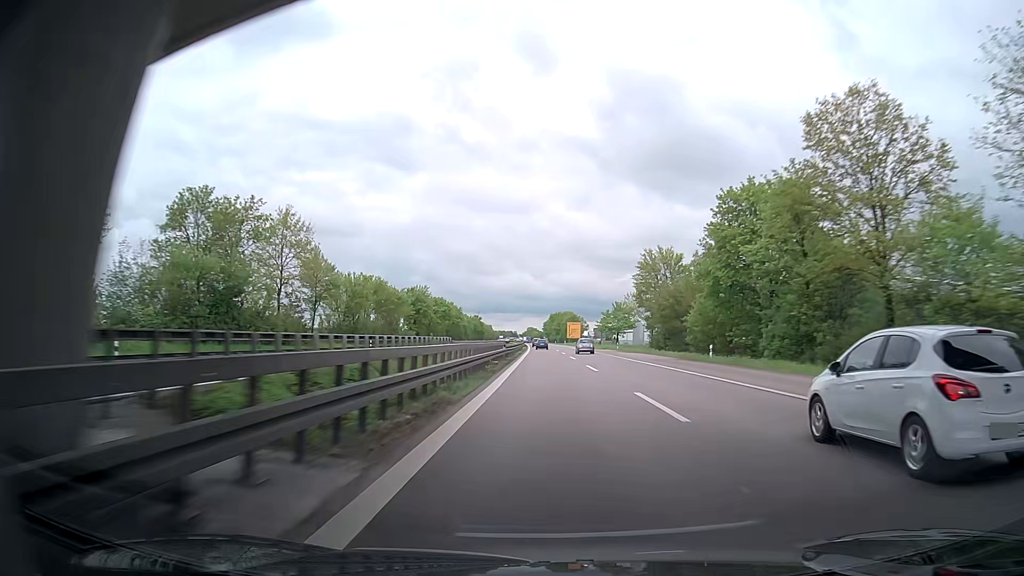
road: trunk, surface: asphalt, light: Day
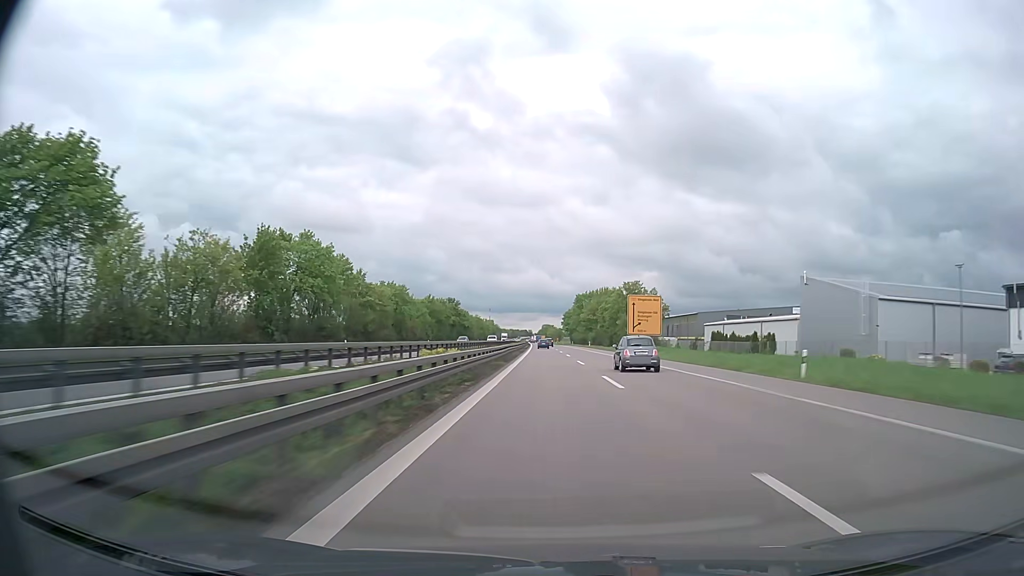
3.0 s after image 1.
(-1.1, +118.3) m; -1°
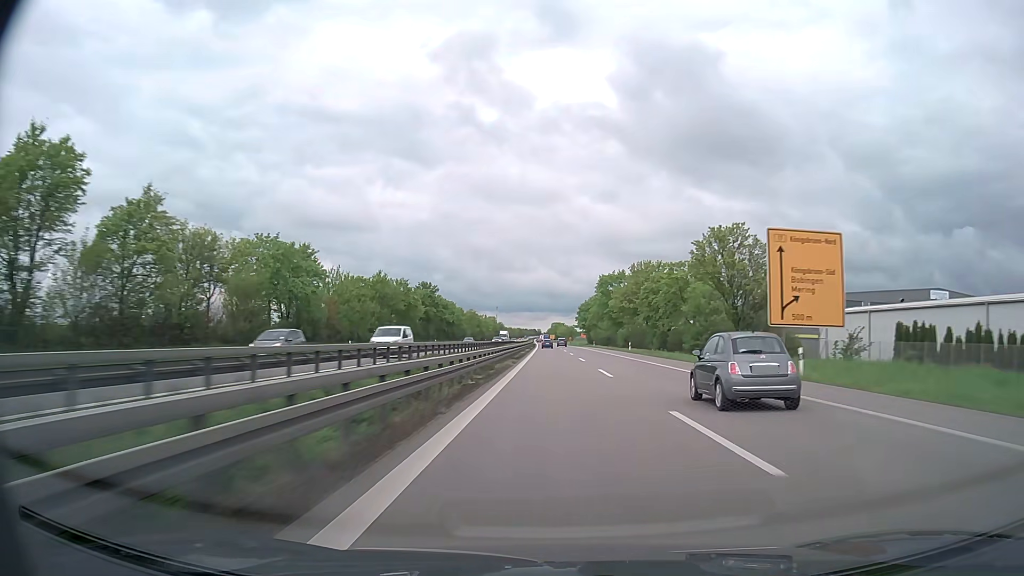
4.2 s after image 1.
(-0.3, +48.0) m; -1°
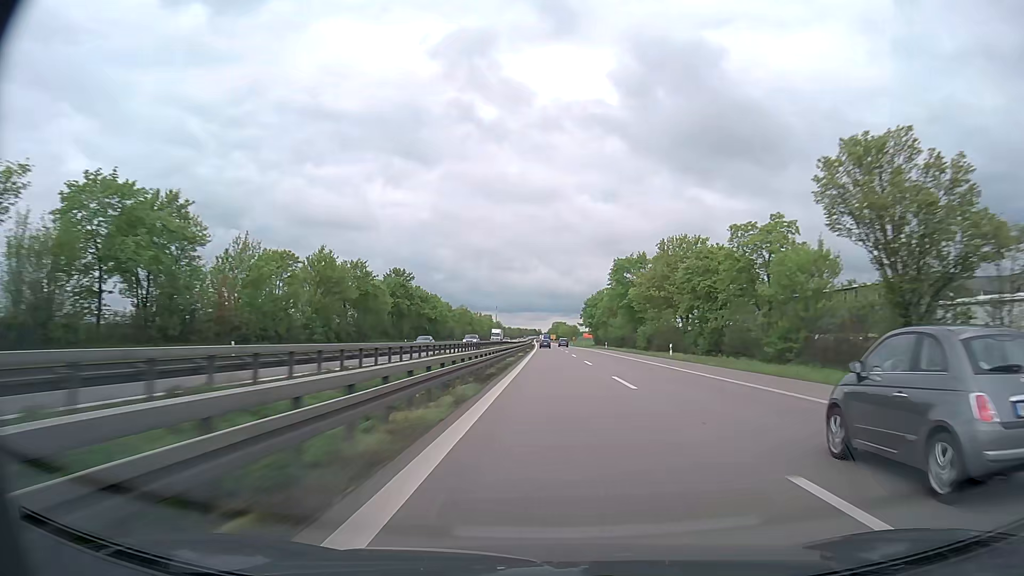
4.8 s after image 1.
(0.0, +24.1) m; 0°
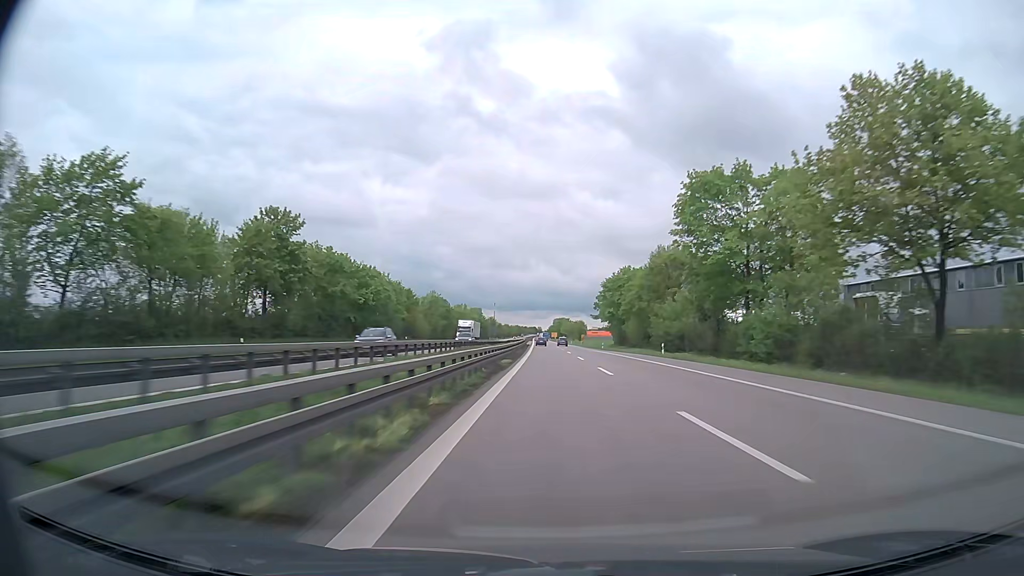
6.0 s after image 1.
(0.0, +48.2) m; 0°
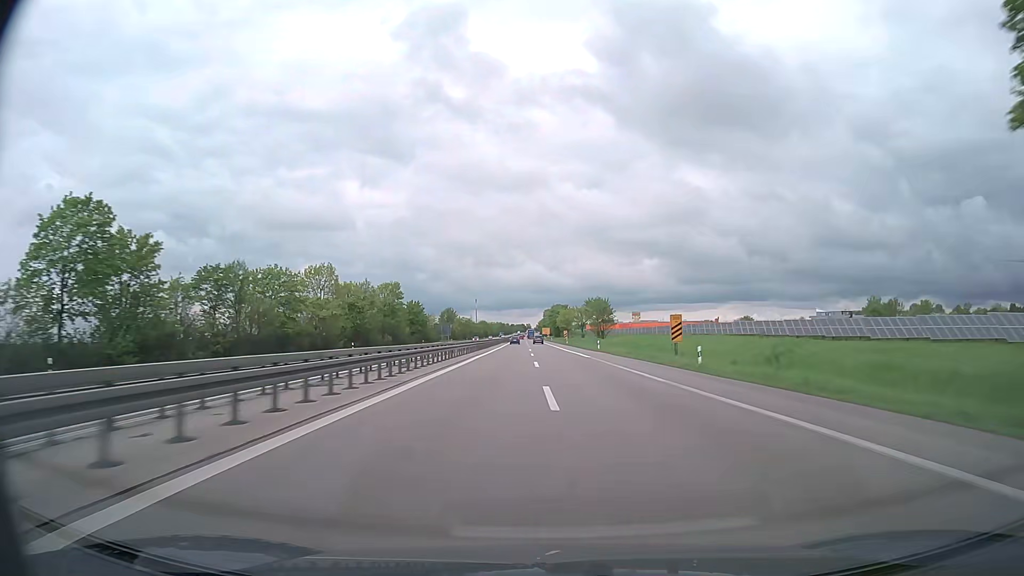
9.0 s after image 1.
(+1.1, +119.9) m; +1°
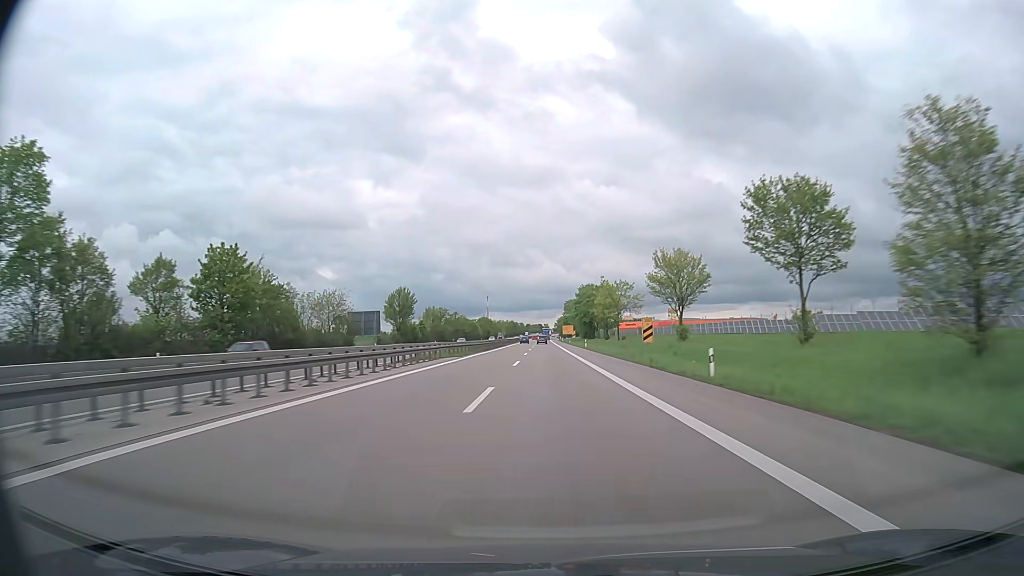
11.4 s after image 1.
(-1.3, +94.7) m; -2°
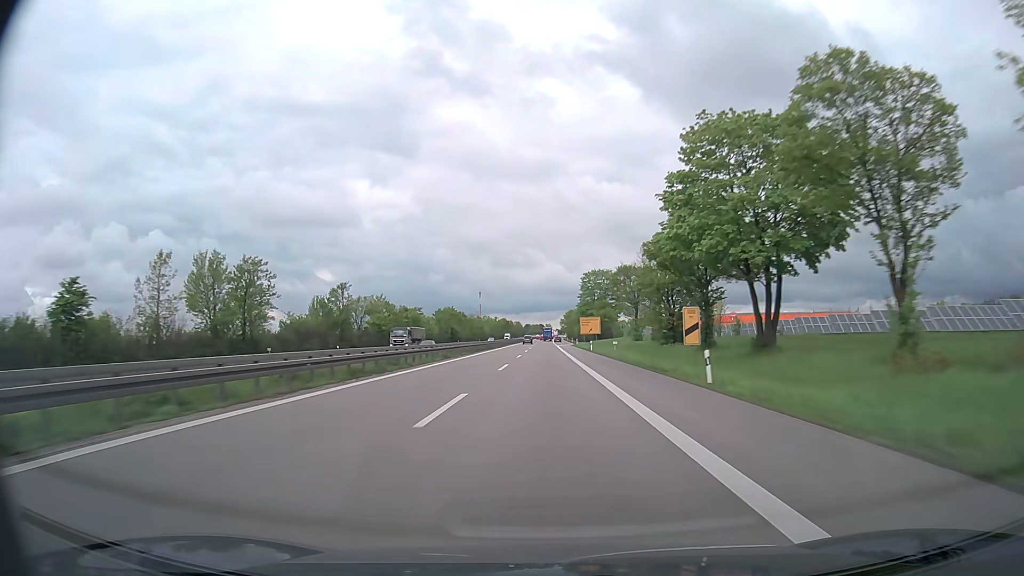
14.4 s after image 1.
(-0.4, +114.0) m; 0°
(0, +10) (0, +20) (0, +30) (0, +40) (0, +50) (0, +60) (0, +70) (0, +80) (0, +90) (0, +100) m
